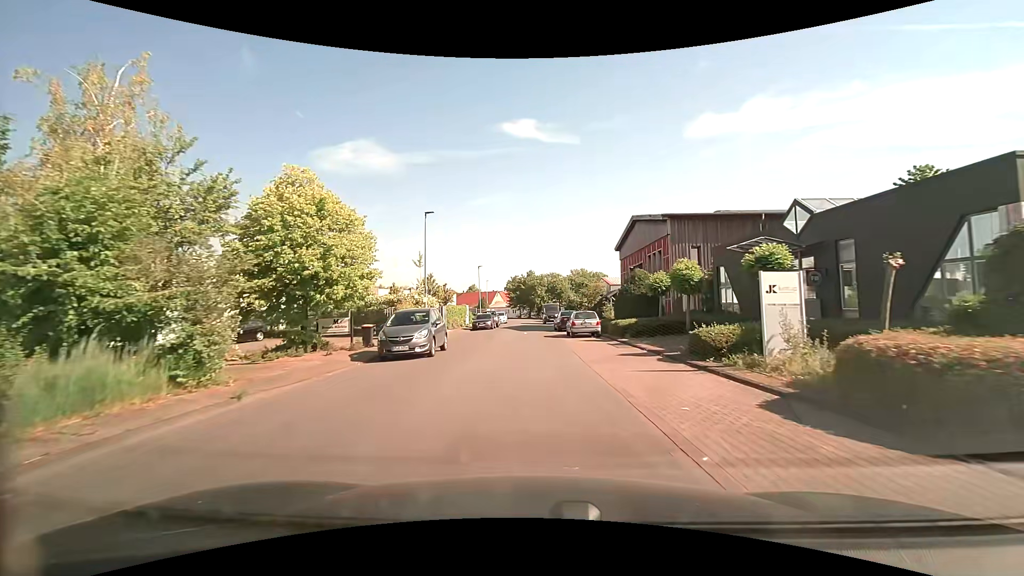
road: unclassified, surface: asphalt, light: Day
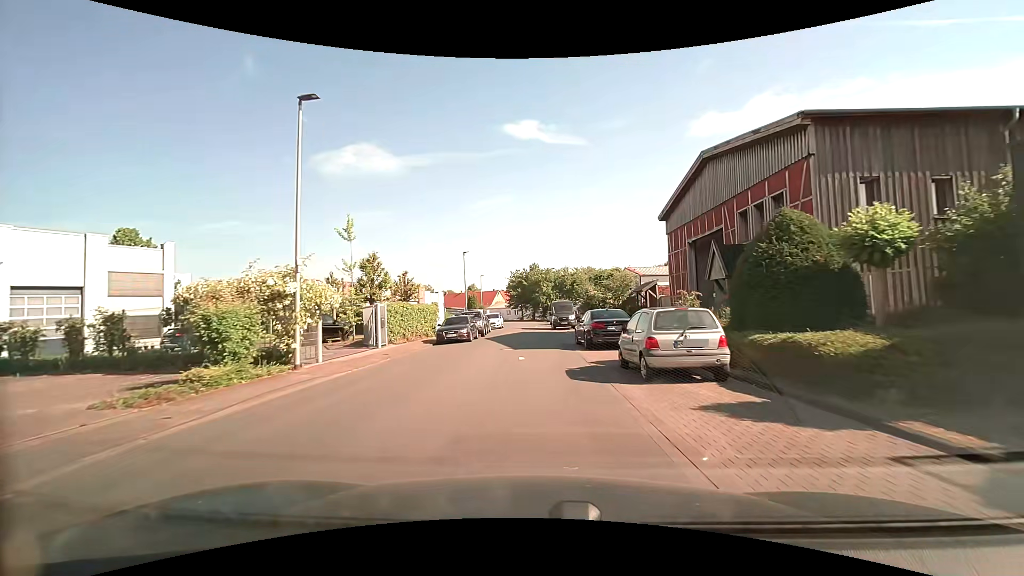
(-0.1, +17.3) m; 0°
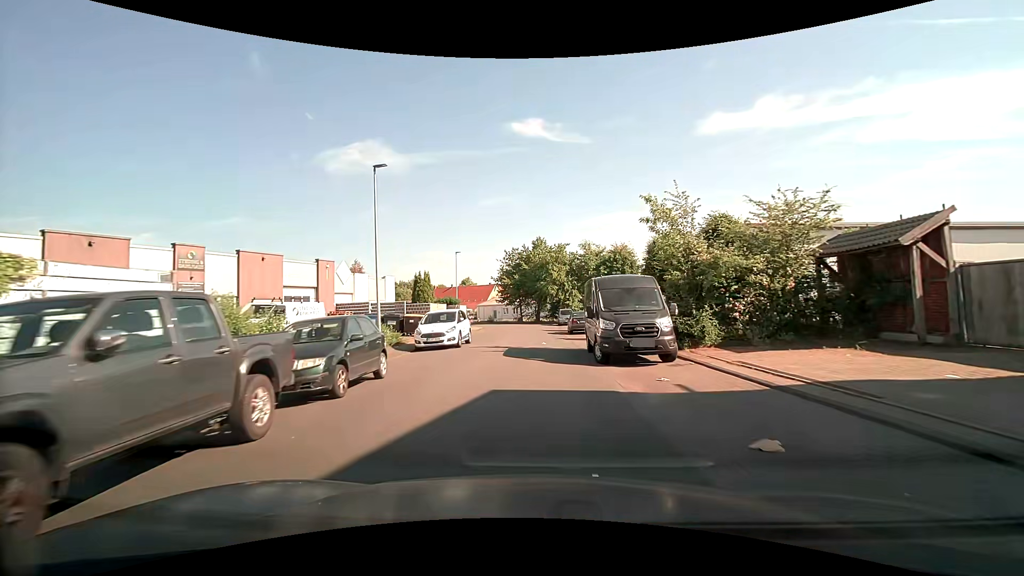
(-0.2, +29.1) m; -1°
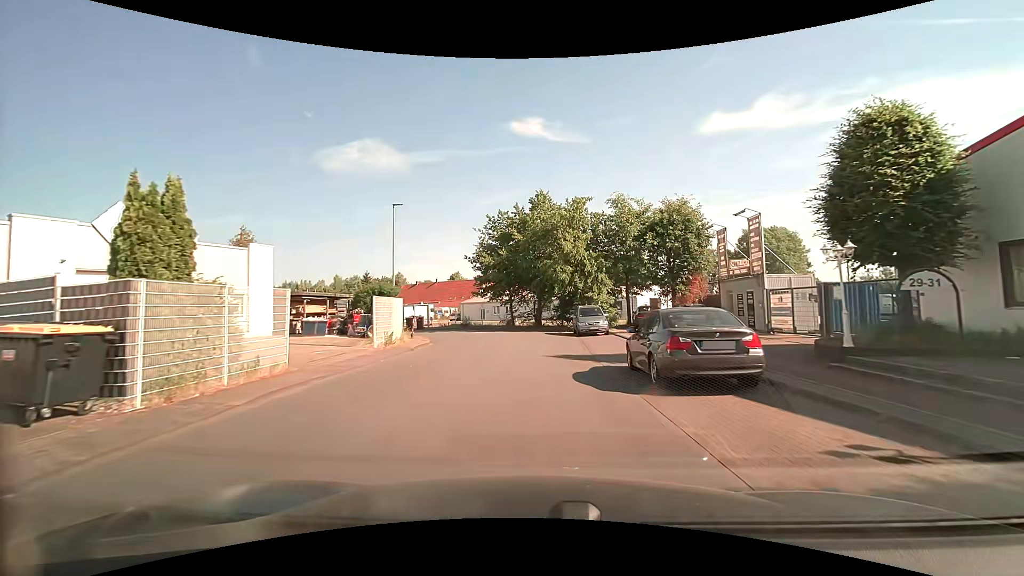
(+0.1, +22.7) m; 0°
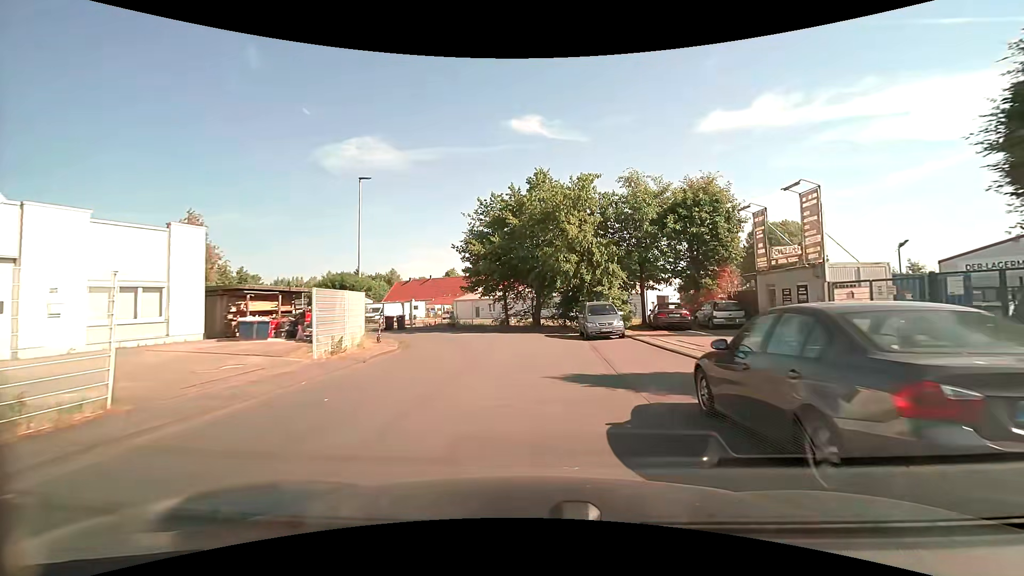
(0.0, +5.3) m; 0°
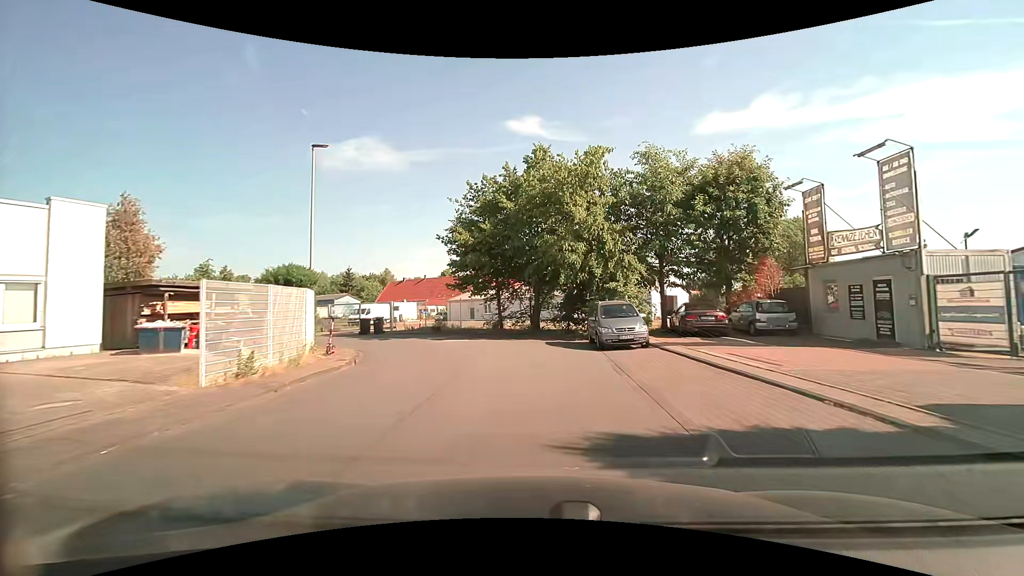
(0.0, +4.8) m; 0°
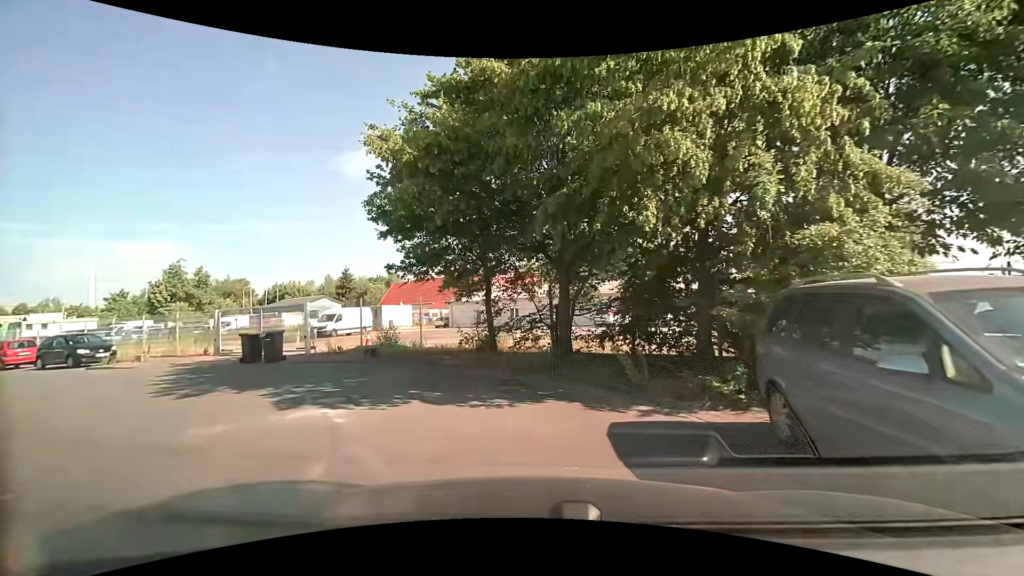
(-0.1, +14.2) m; -2°
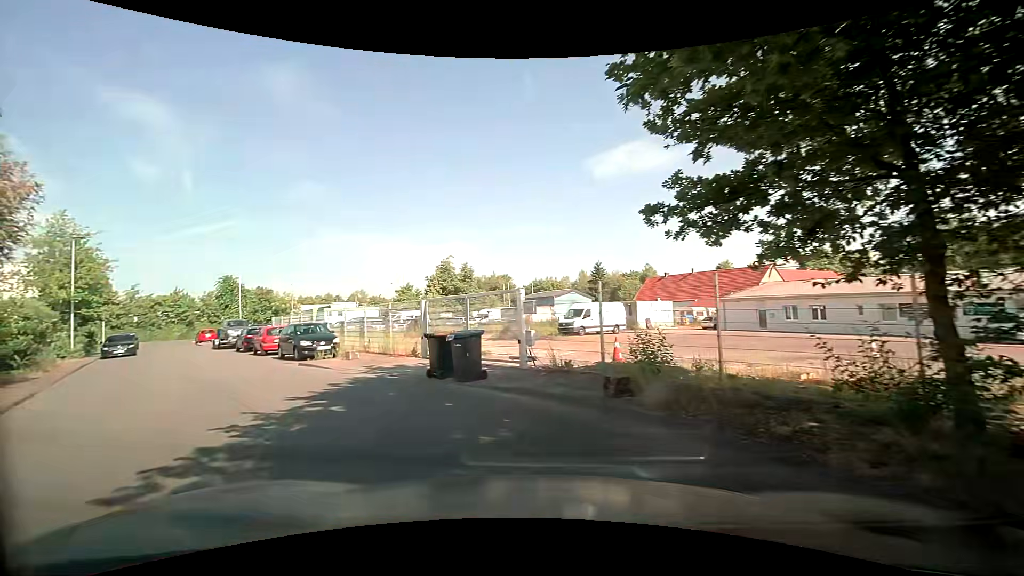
(-1.5, +7.9) m; -27°
